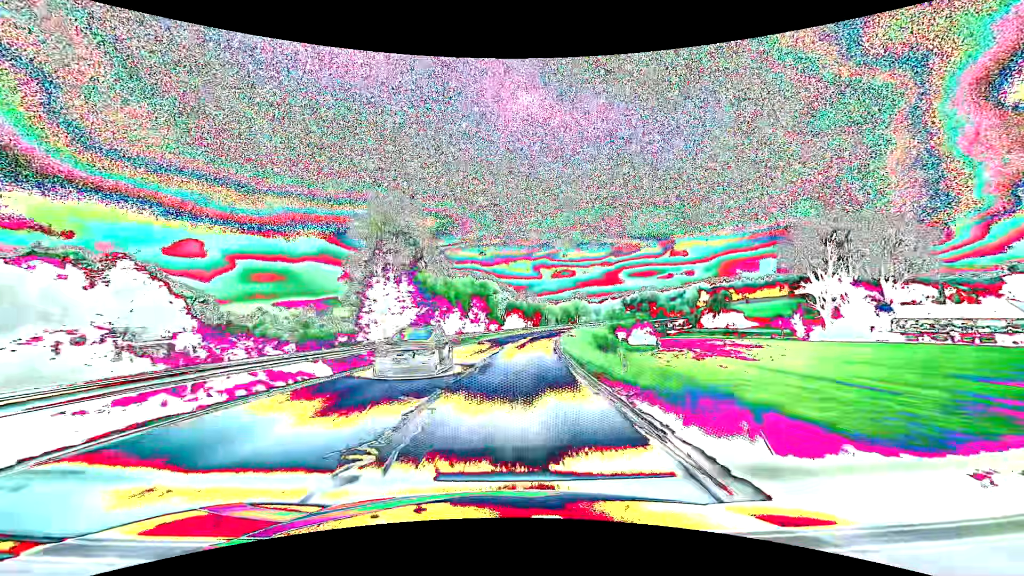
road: secondary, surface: asphalt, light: Day
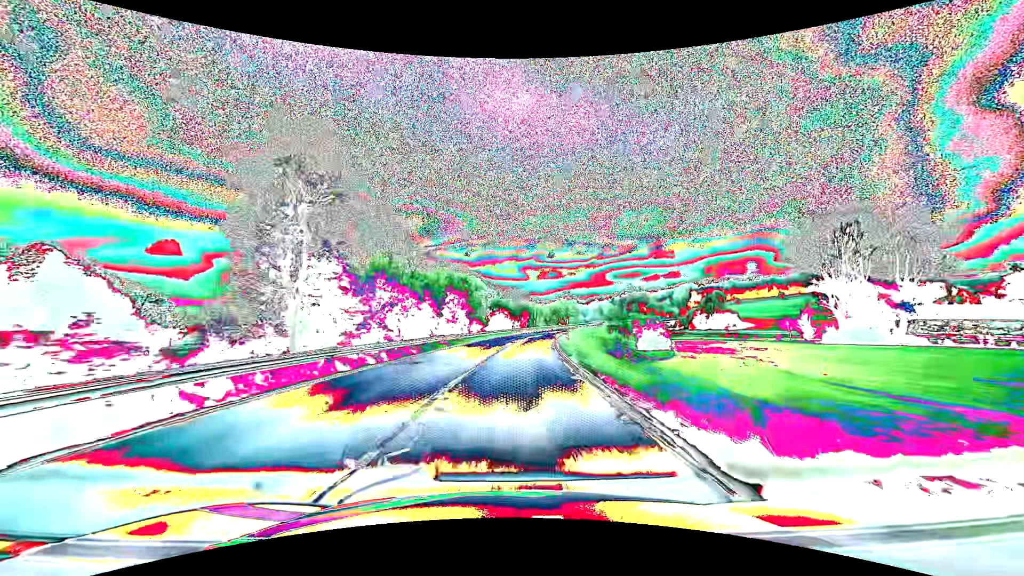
(+0.2, +13.0) m; +2°
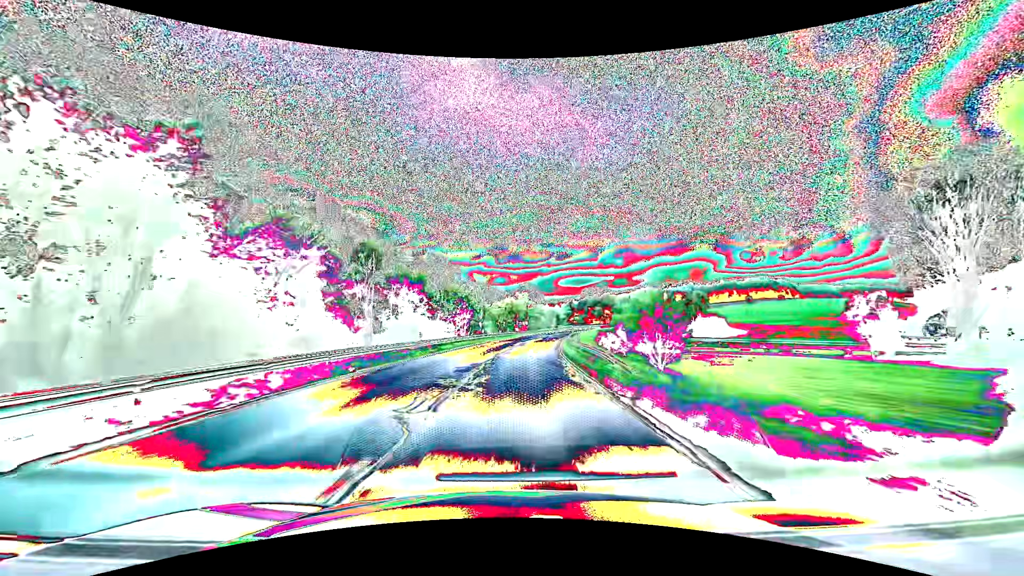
(+2.8, +52.0) m; +6°
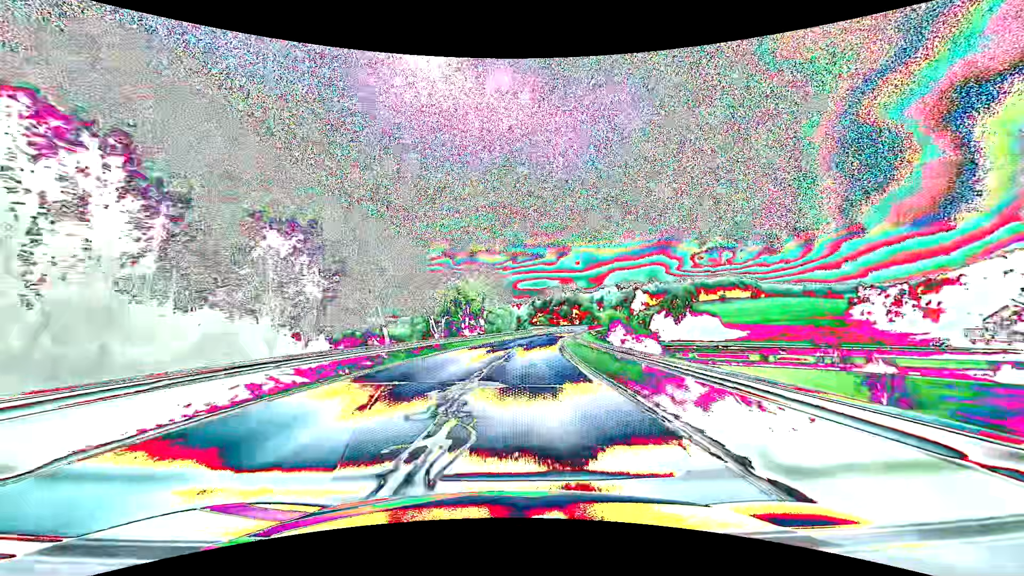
(+1.6, +40.0) m; +5°
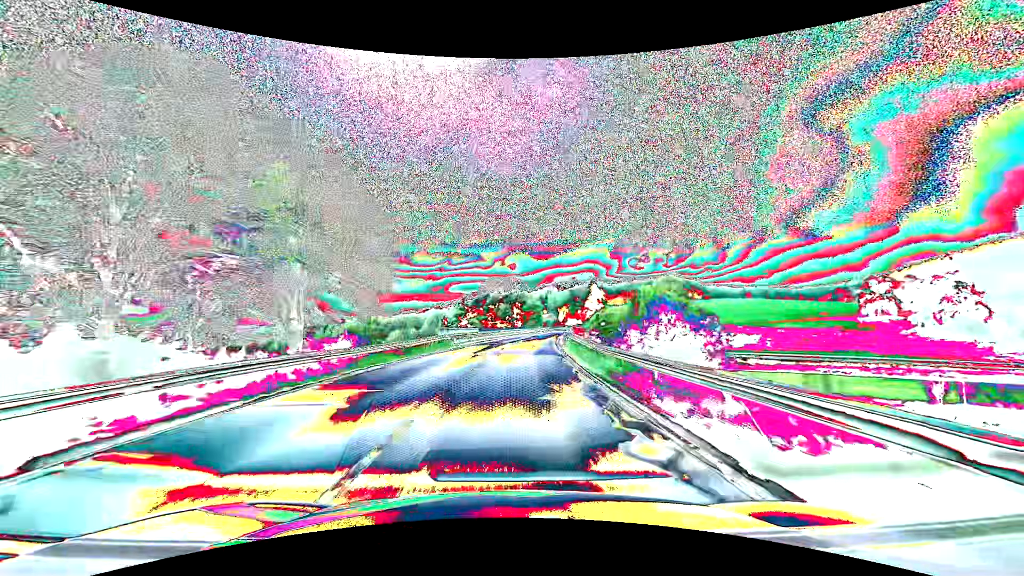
(+3.7, +54.8) m; +8°
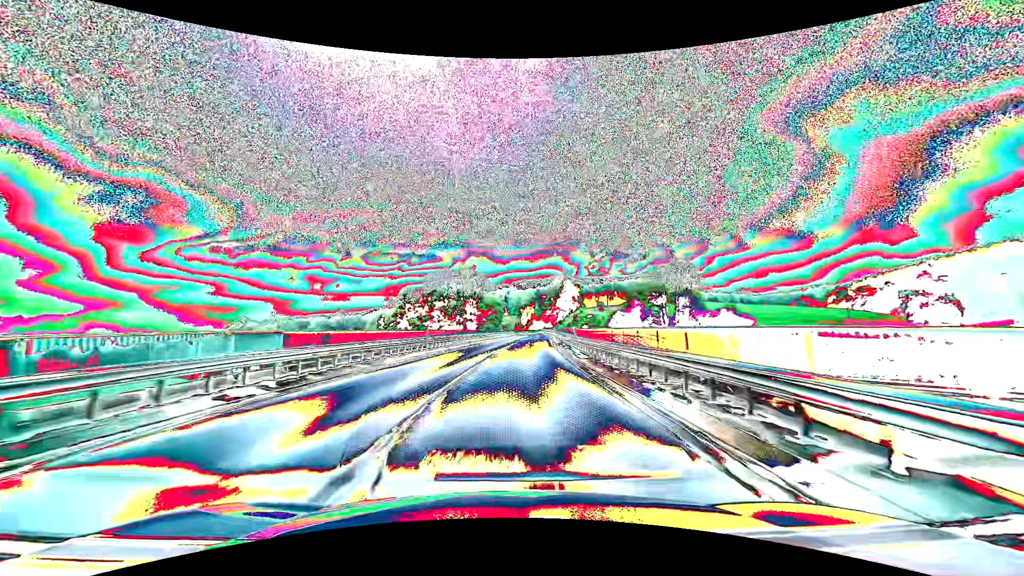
(+1.7, +41.7) m; +5°
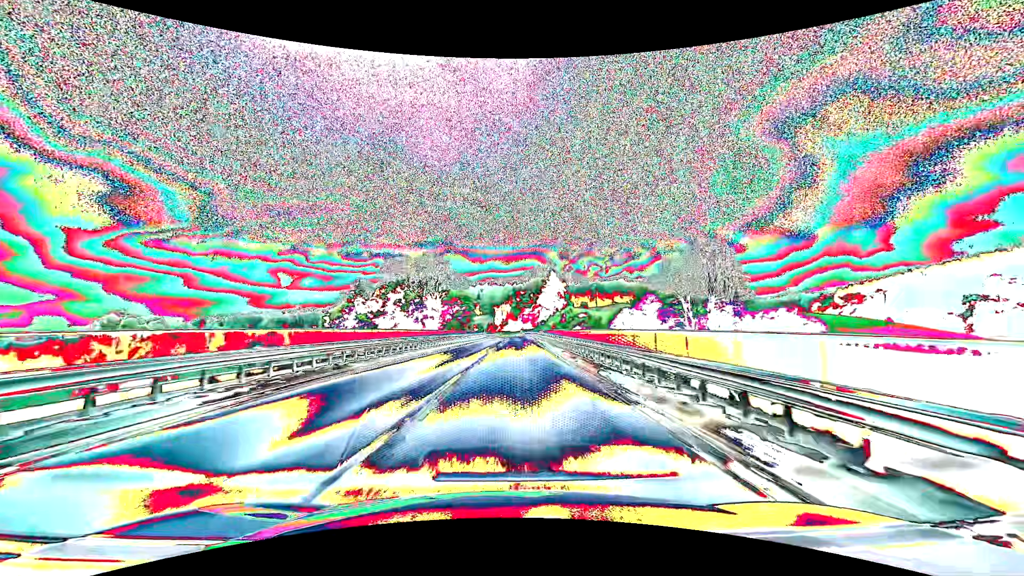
(+0.8, +28.0) m; +3°
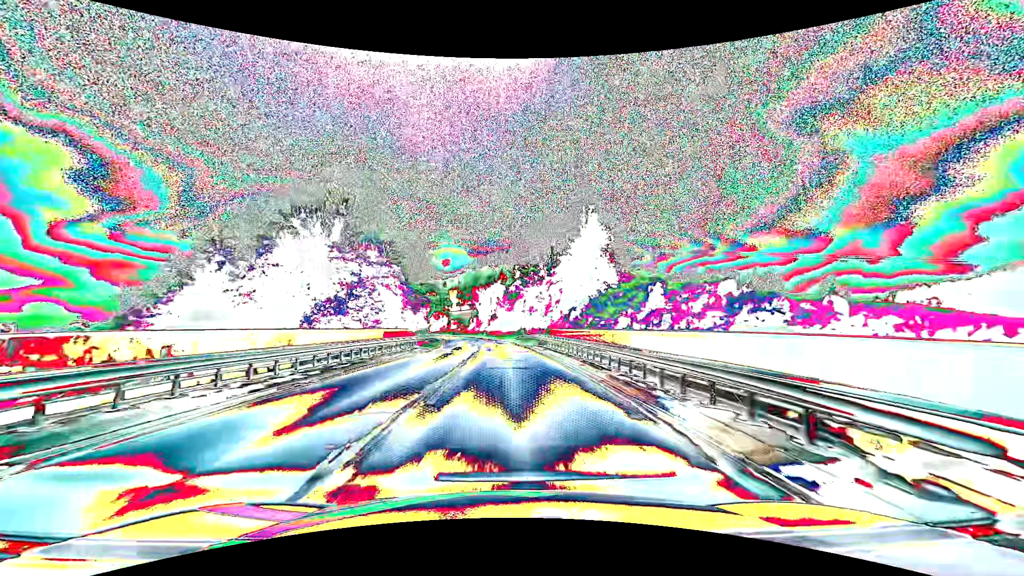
(+1.7, +70.4) m; +1°
(0, +10) (0, +20) (0, +30) (-1, +40) (-1, +50) (-2, +60) (-3, +70) (-5, +80) (-6, +90) (-8, +99) m
